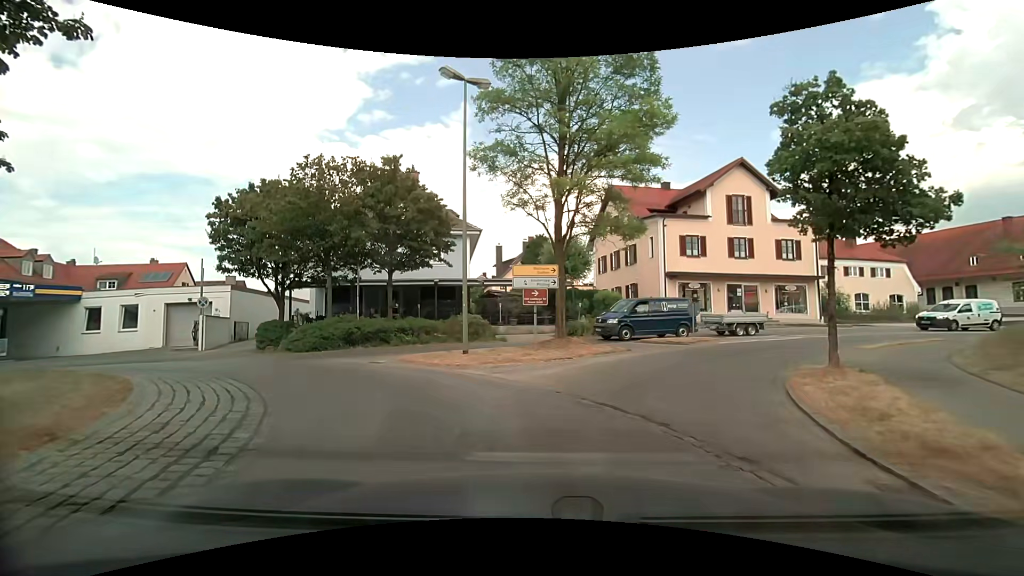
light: Day
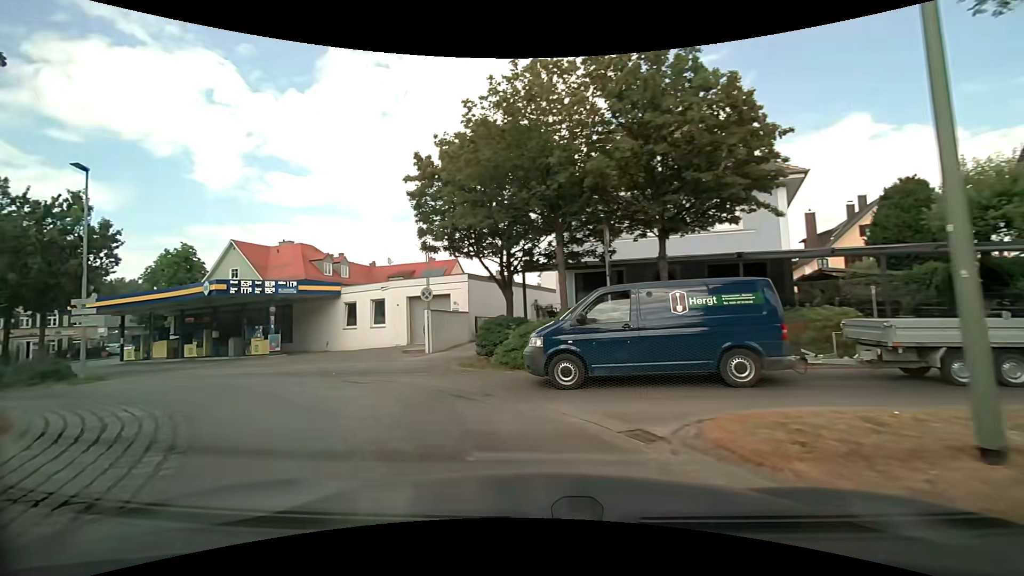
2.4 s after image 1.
(-1.9, +9.9) m; -32°
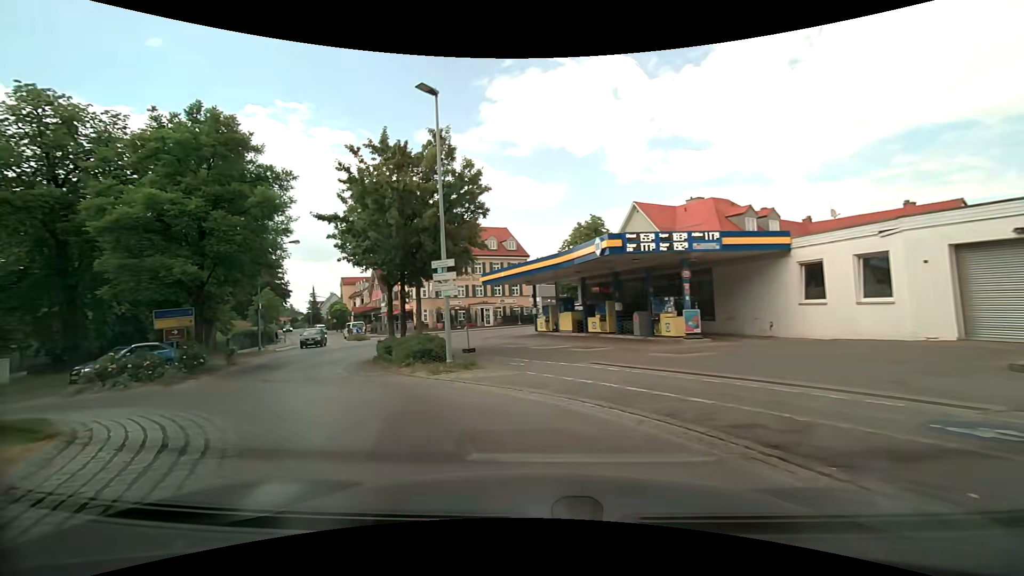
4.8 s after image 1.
(-3.6, +10.4) m; -40°
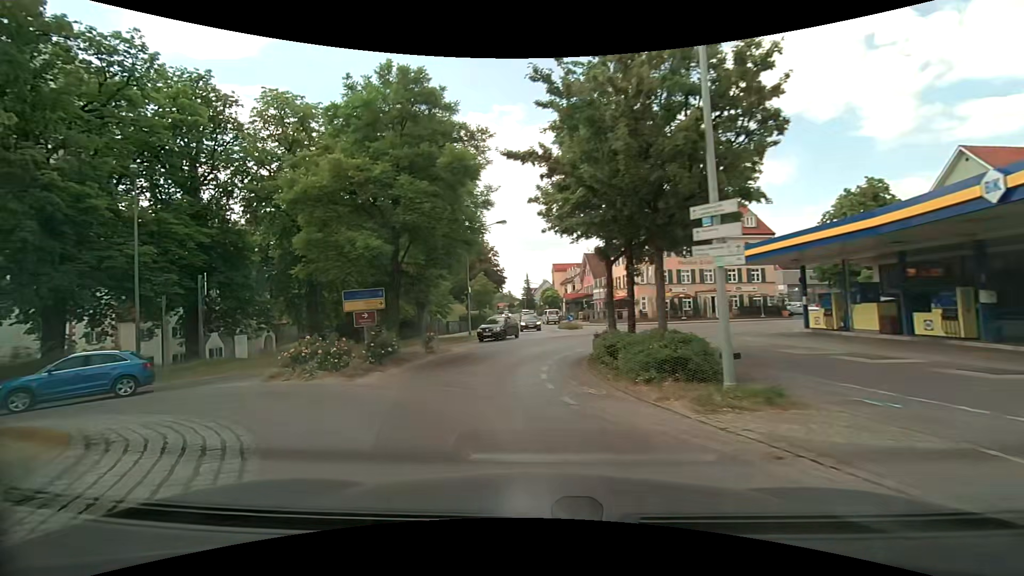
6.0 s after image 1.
(-1.5, +5.8) m; -26°
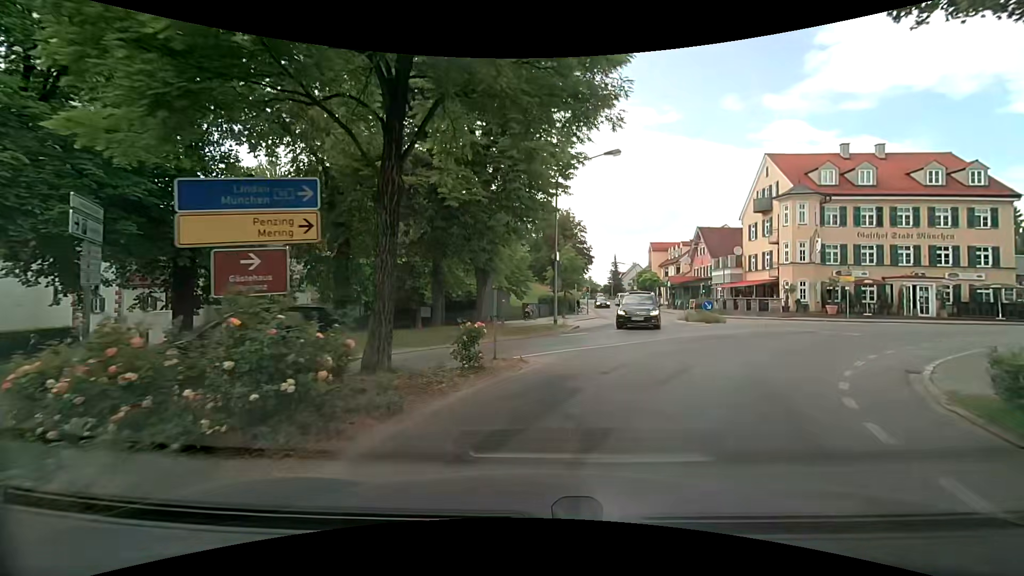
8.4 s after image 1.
(-1.6, +12.5) m; -9°
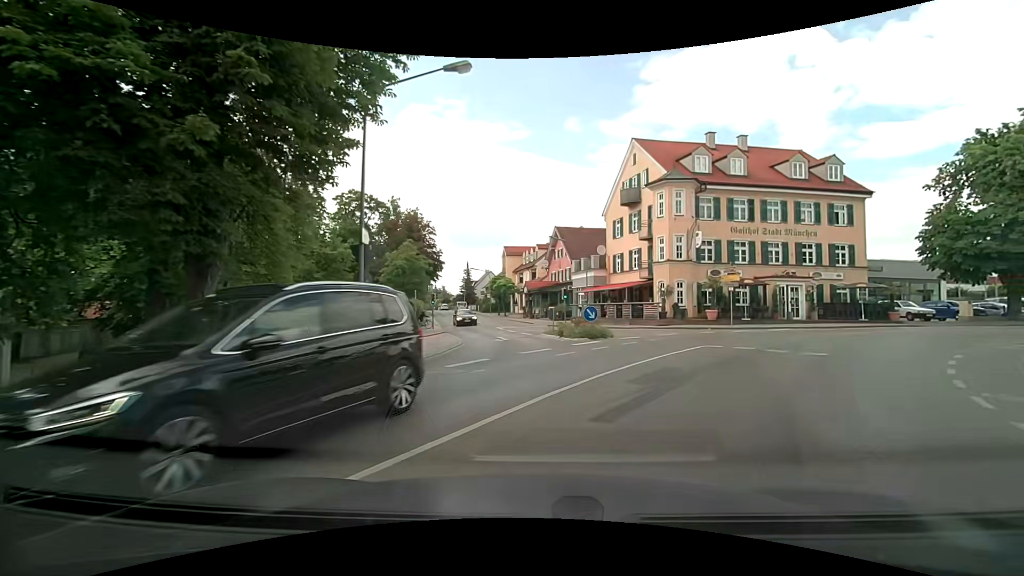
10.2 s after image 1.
(+1.5, +9.7) m; +20°
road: secondary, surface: asphalt
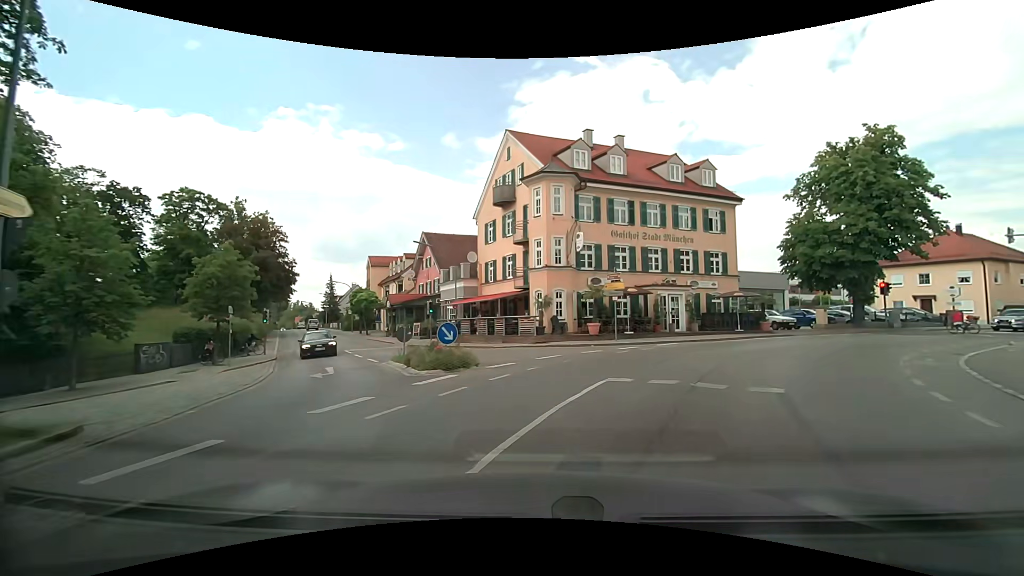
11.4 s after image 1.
(+0.5, +5.6) m; +14°
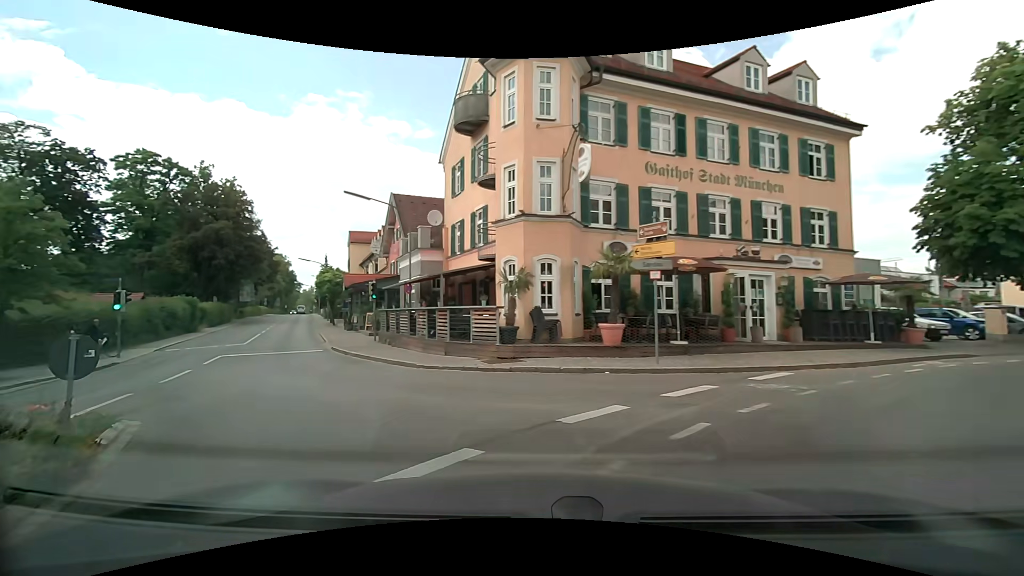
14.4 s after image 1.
(+1.3, +12.6) m; -6°
(-3, +9) (-8, +18) (-12, +27) (-16, +36) (-20, +45) (-24, +55) (-28, +64) (-32, +73) (-36, +82) (-40, +91) m
